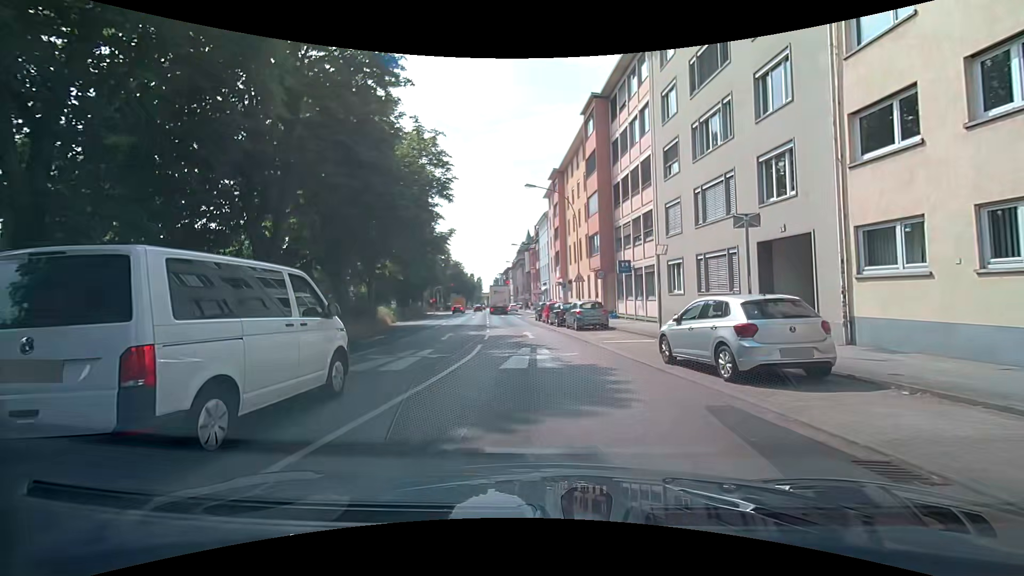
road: primary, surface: asphalt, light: Day
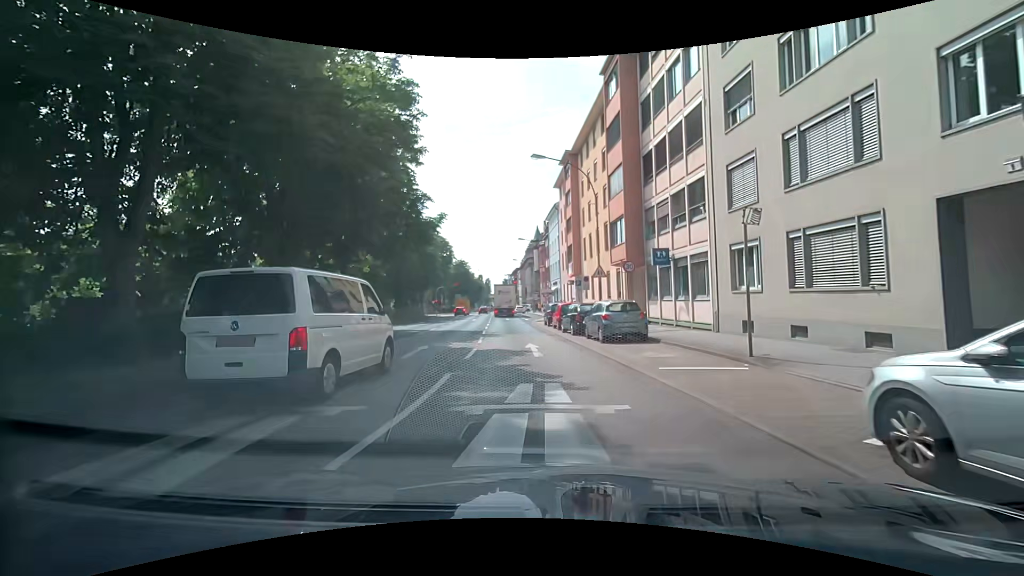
(-0.1, +7.1) m; -2°
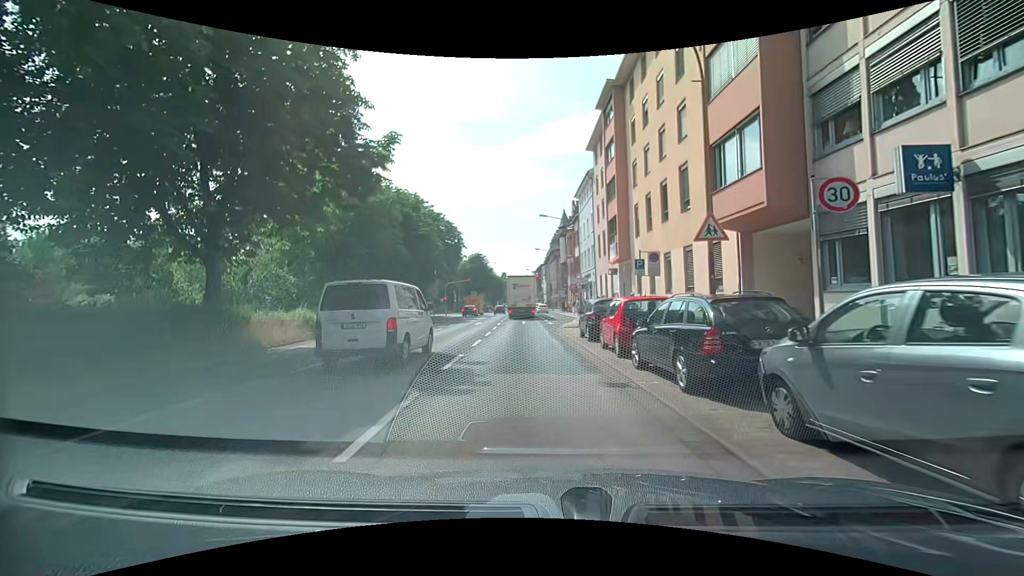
(-0.2, +14.7) m; -1°
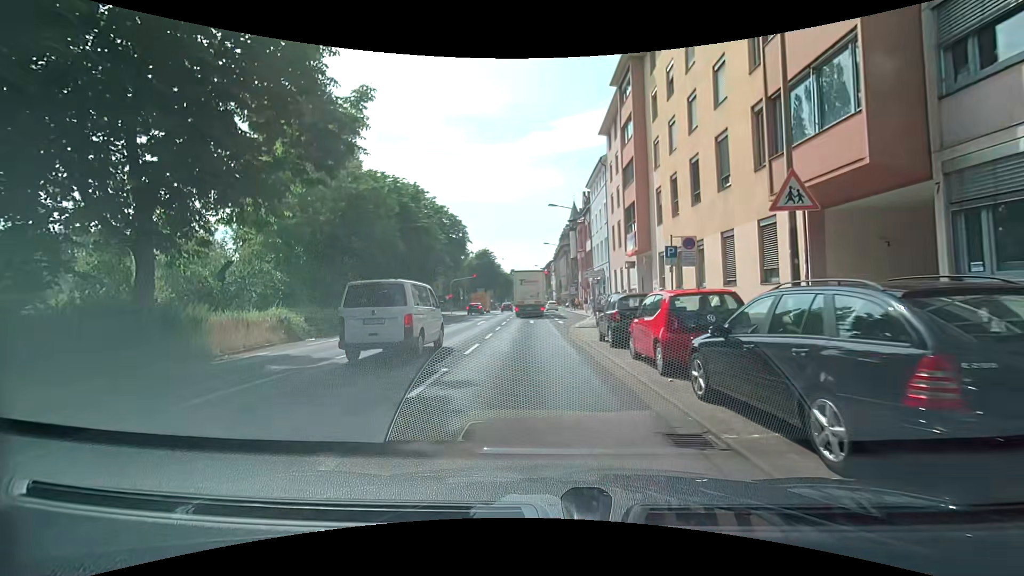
(-0.1, +3.5) m; -2°
(0, +10) (-1, +20) (-1, +30) (-1, +40) (-2, +50) (-2, +60) (-2, +70) (-3, +80) (-3, +90) (-3, +100) m
